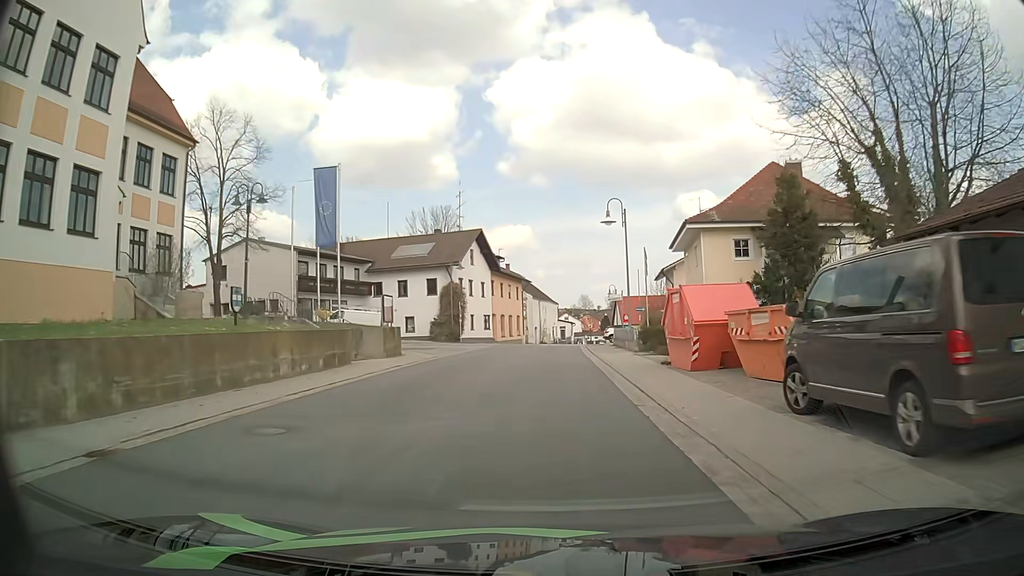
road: secondary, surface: asphalt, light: Day
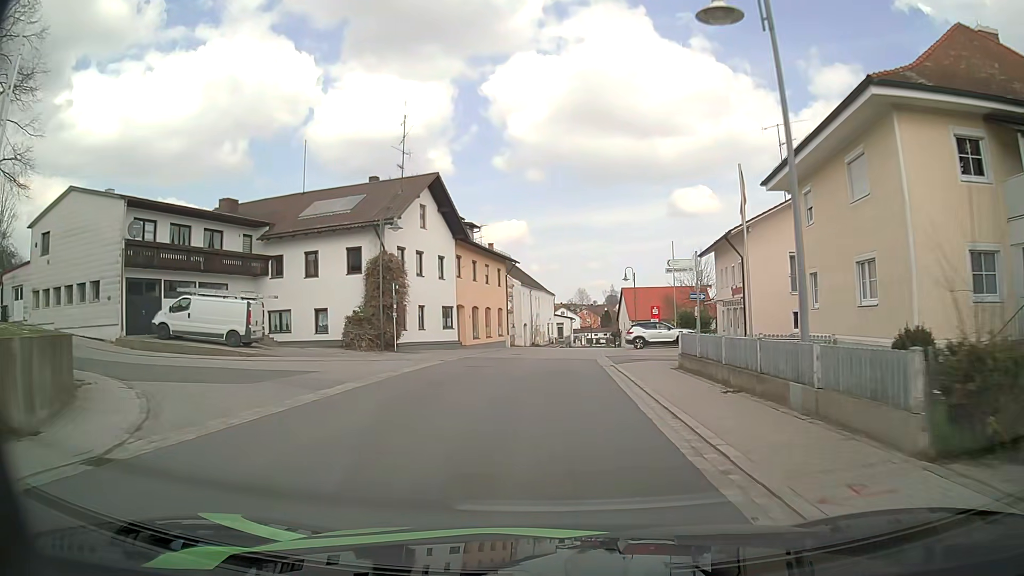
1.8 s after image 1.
(0.0, +21.5) m; +1°
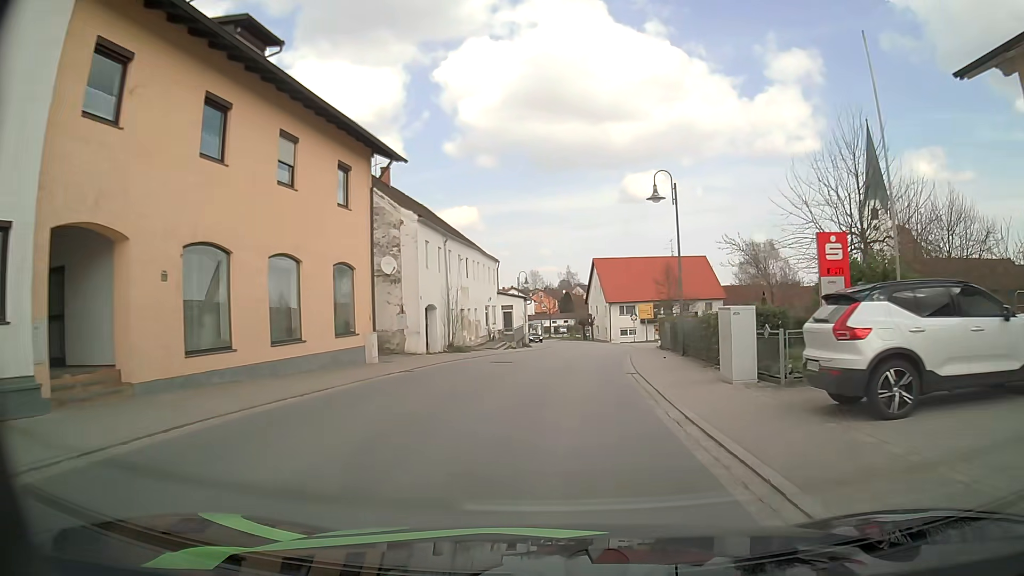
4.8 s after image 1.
(+0.4, +34.6) m; +4°
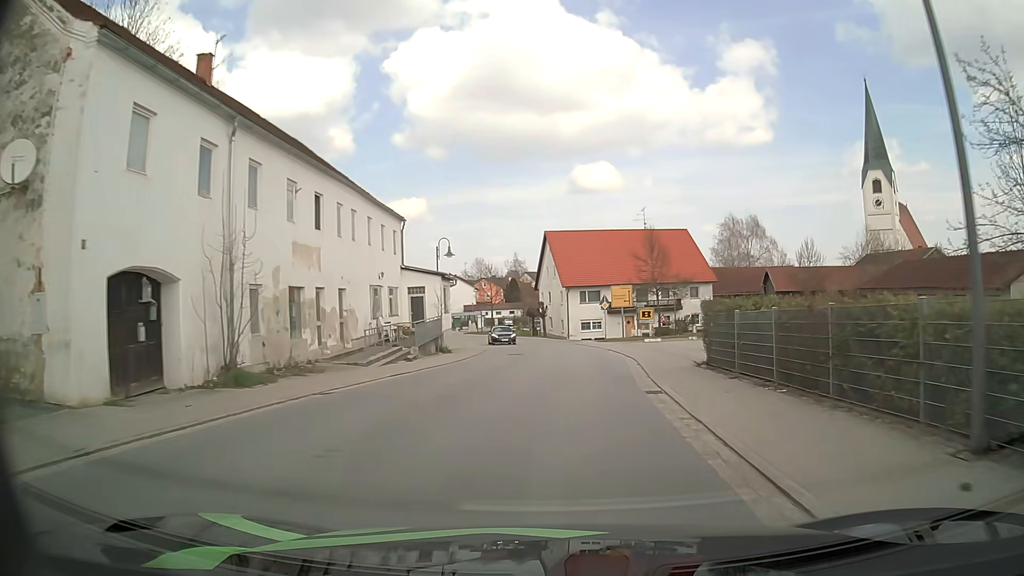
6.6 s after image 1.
(+0.5, +20.2) m; +4°
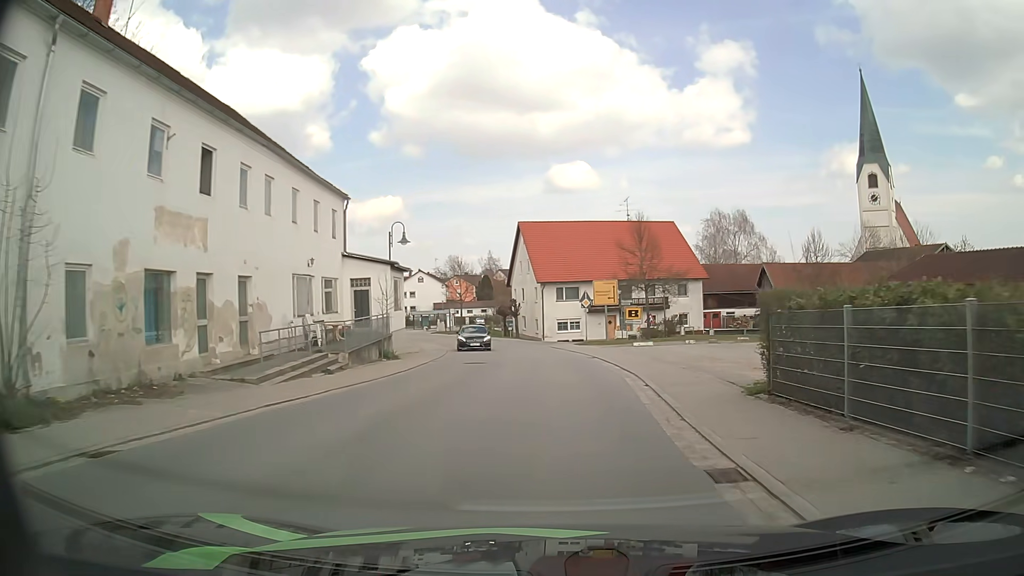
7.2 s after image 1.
(+0.1, +6.5) m; +1°
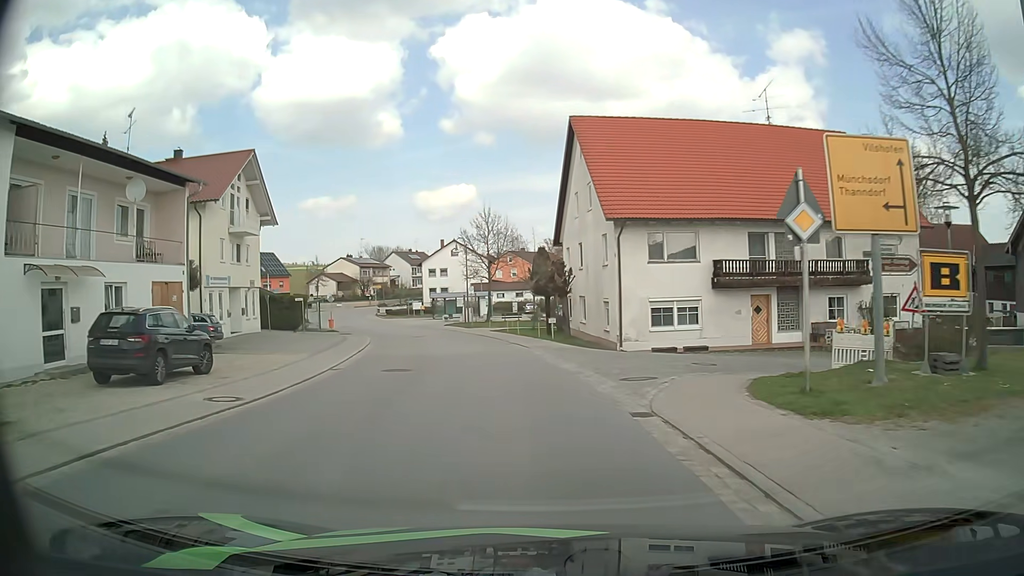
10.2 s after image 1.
(+0.3, +32.4) m; -5°
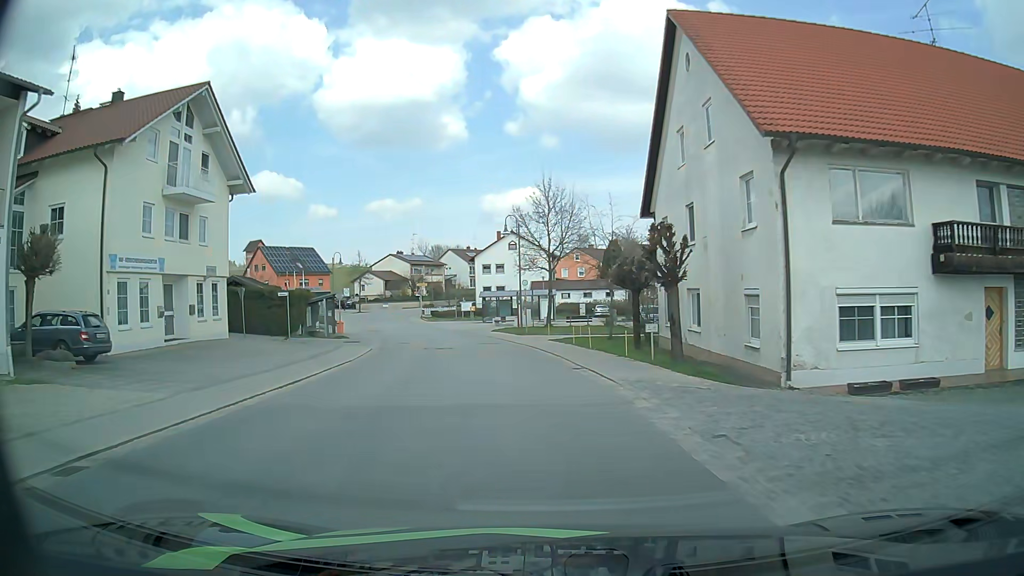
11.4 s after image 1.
(-0.7, +13.2) m; -6°
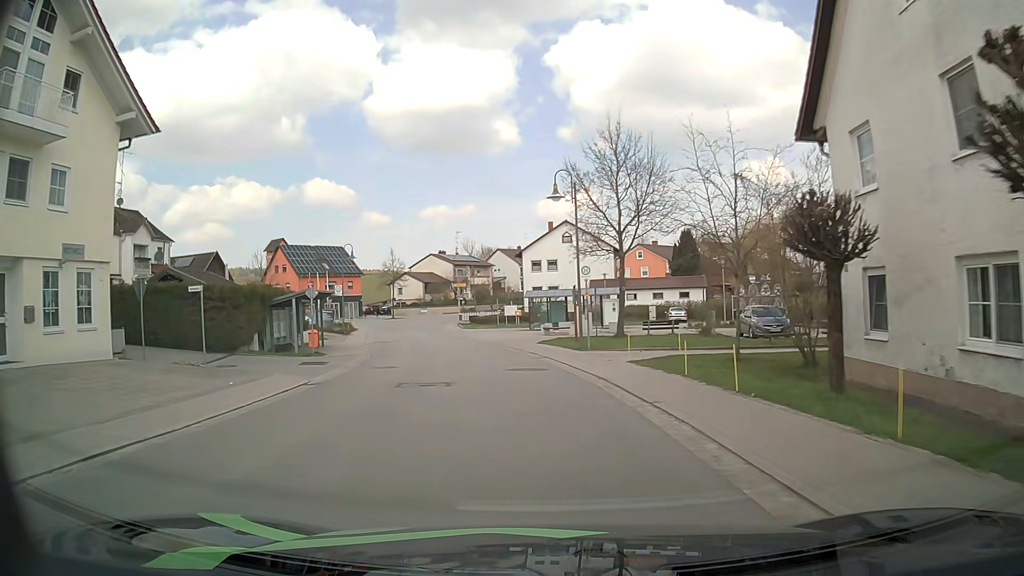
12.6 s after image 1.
(-0.6, +13.4) m; -4°
(0, +10) (-1, +20) (-3, +30) (-5, +39) (-8, +49) (-11, +59) (-13, +69) (-13, +79) (-12, +88) (-9, +98) m
